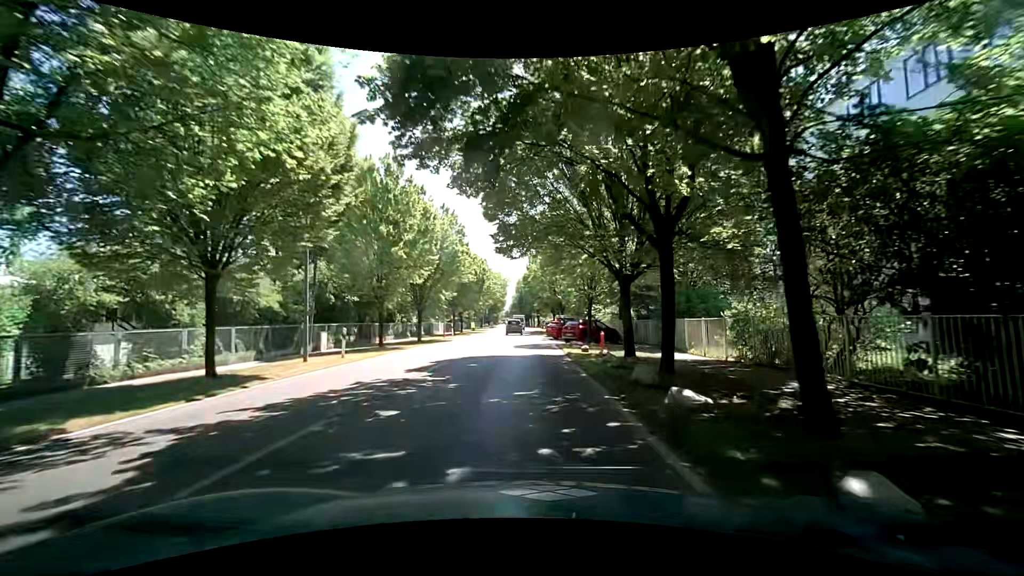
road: tertiary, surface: asphalt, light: Day
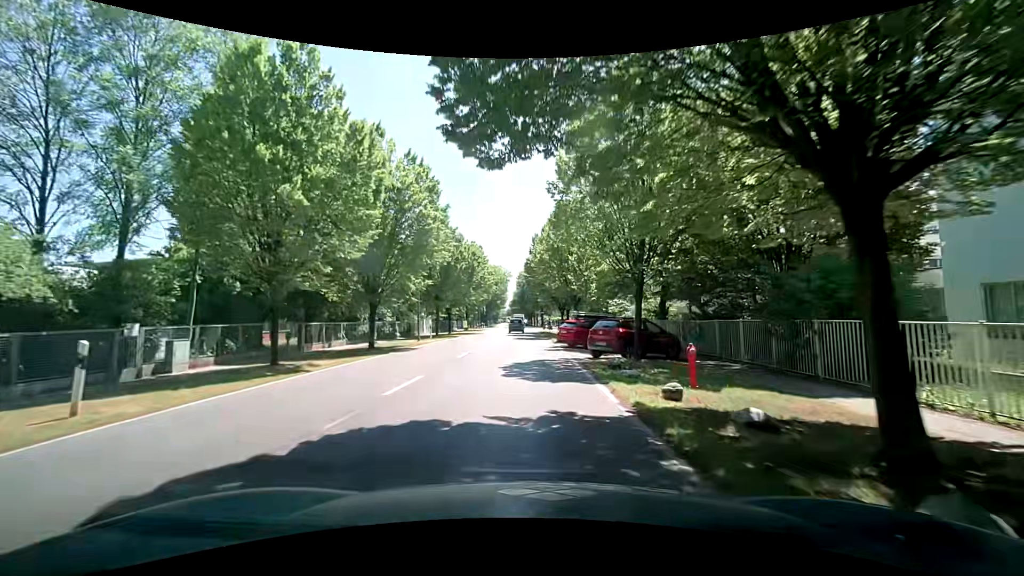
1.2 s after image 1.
(-0.1, +12.9) m; -2°
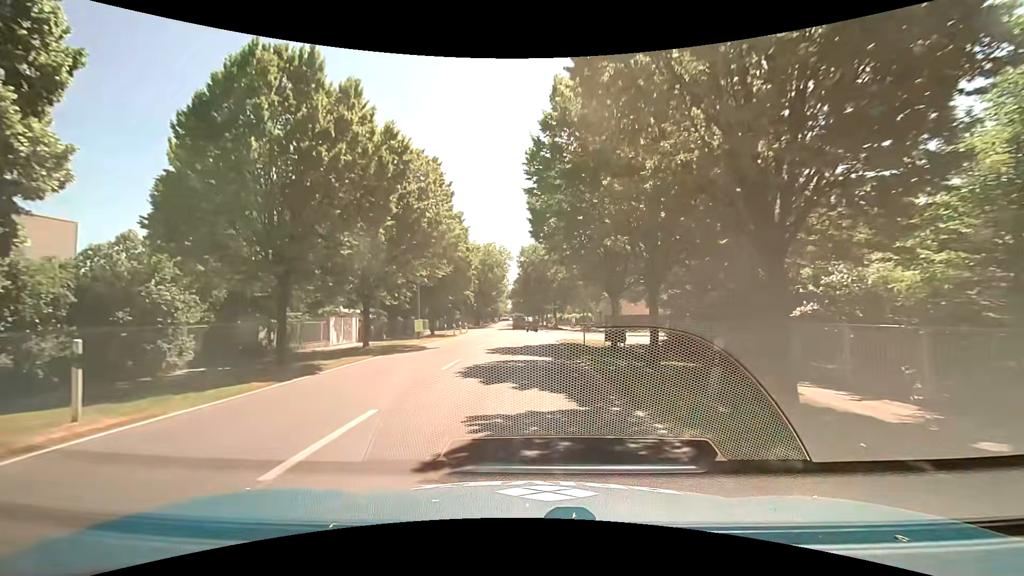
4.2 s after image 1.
(+0.5, +31.5) m; +1°
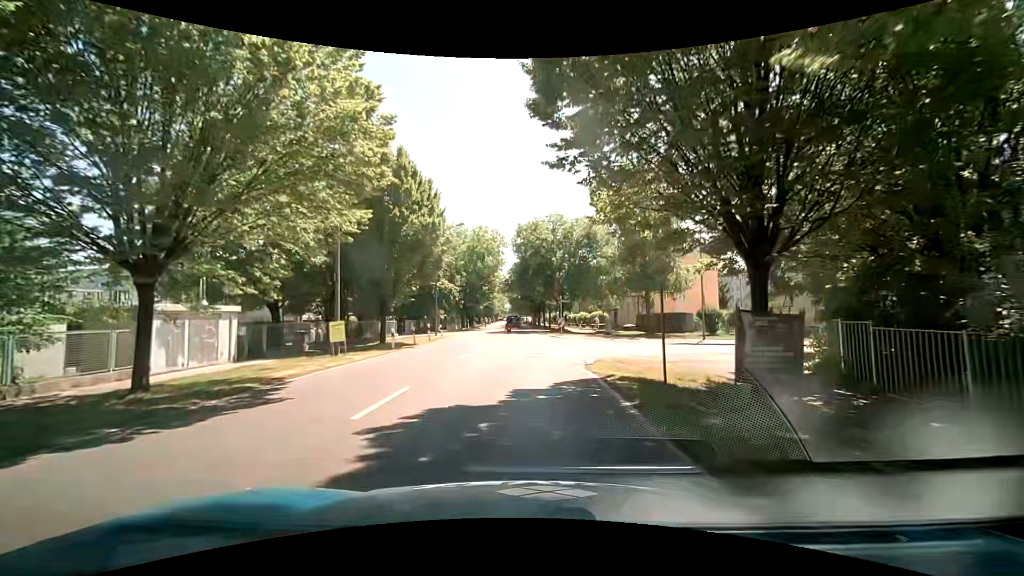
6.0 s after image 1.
(0.0, +15.3) m; 0°
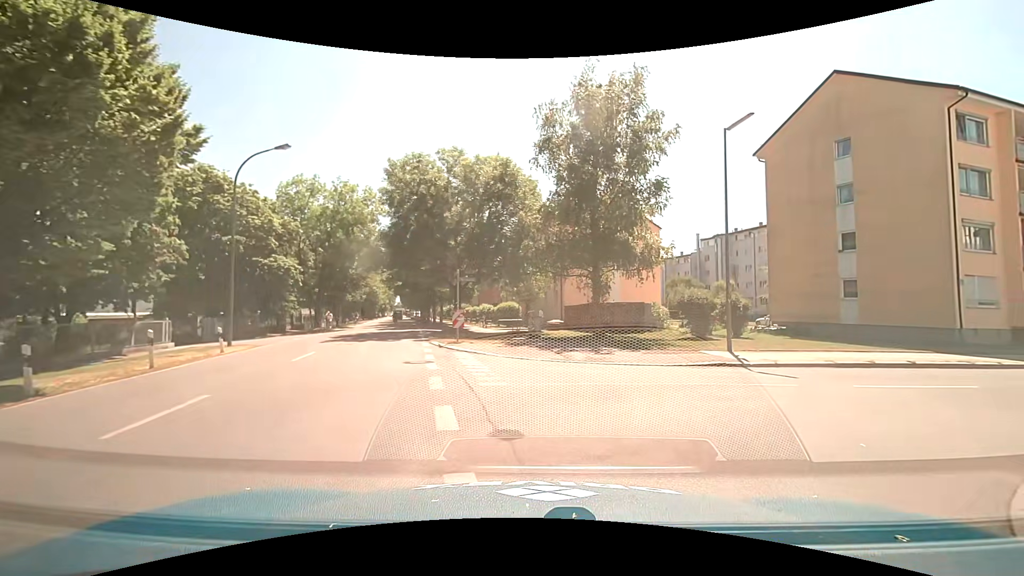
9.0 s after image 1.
(+0.8, +17.9) m; +14°
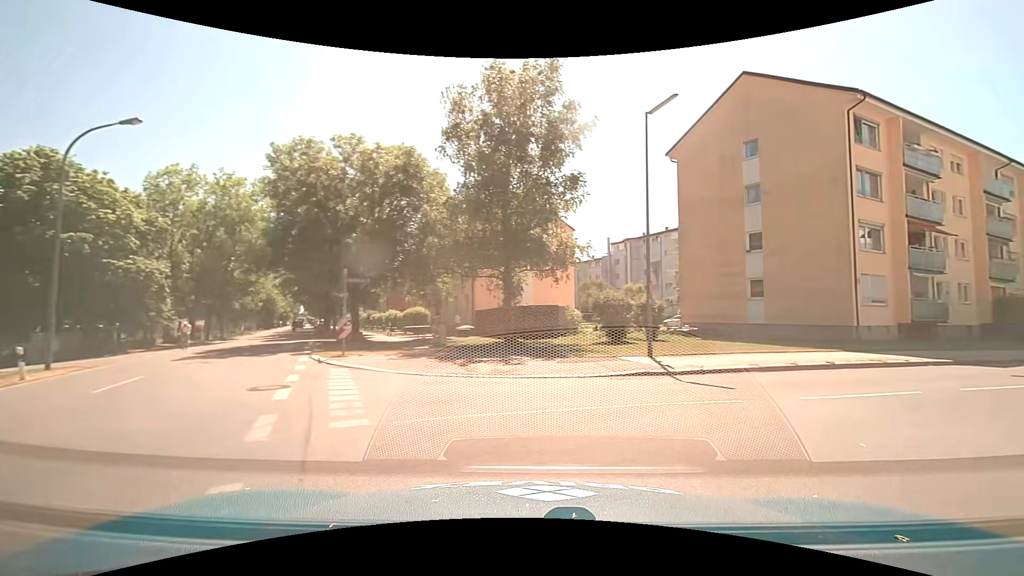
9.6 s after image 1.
(+0.1, +2.7) m; +8°
